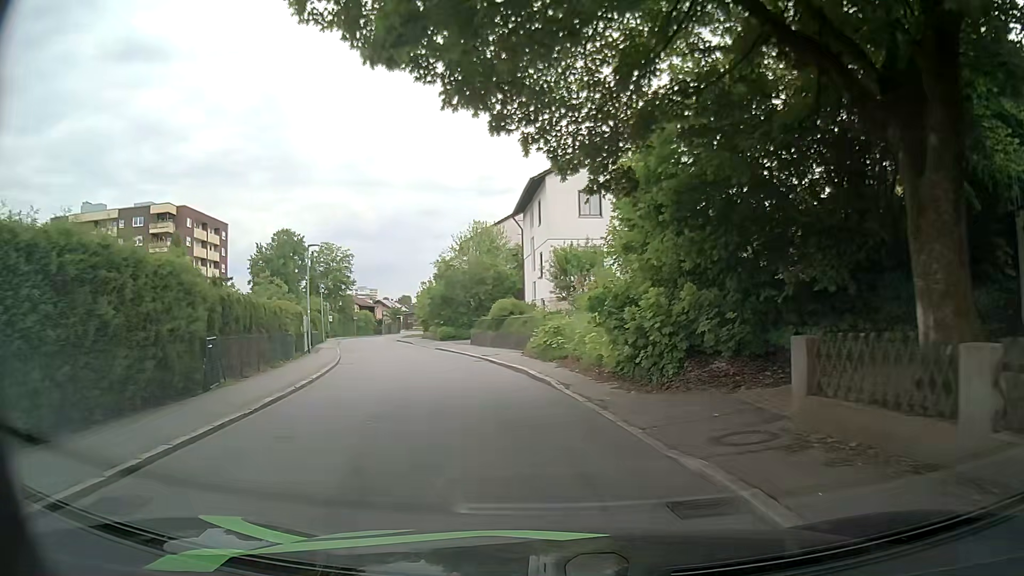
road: residential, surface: asphalt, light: Day
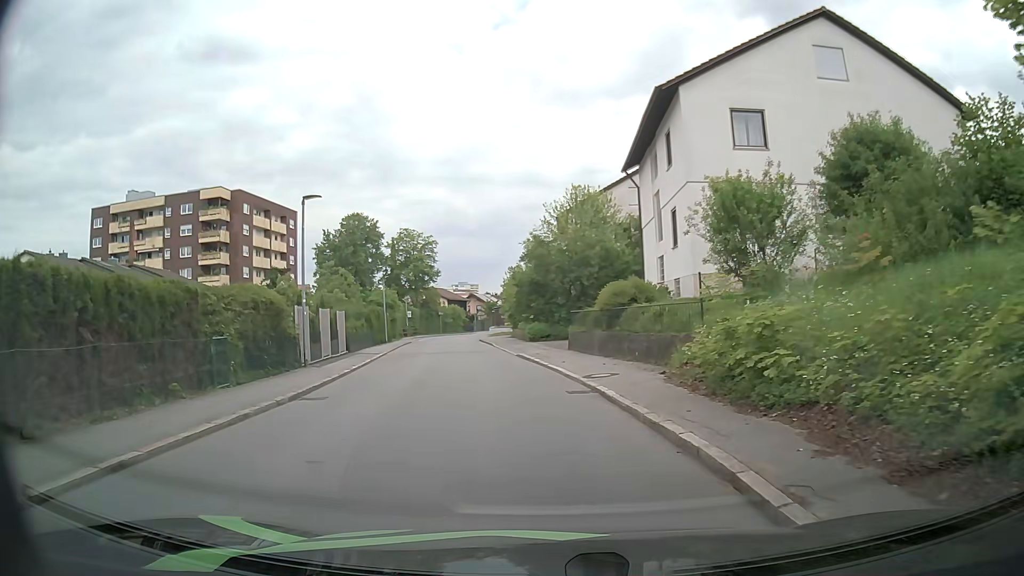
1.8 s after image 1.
(-1.1, +12.5) m; -9°
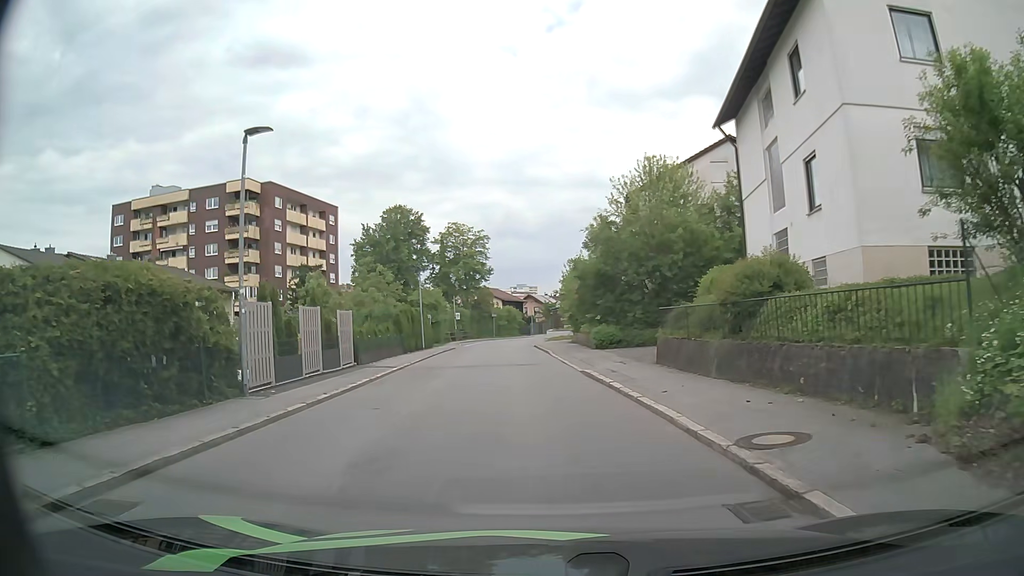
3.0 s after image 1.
(-0.4, +8.1) m; -5°
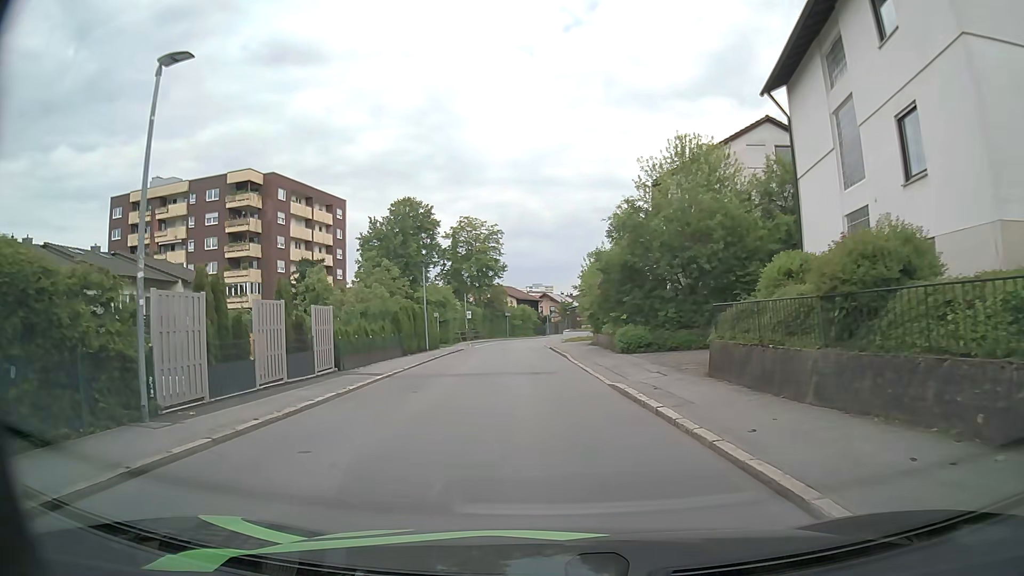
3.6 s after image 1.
(-0.1, +4.1) m; -1°
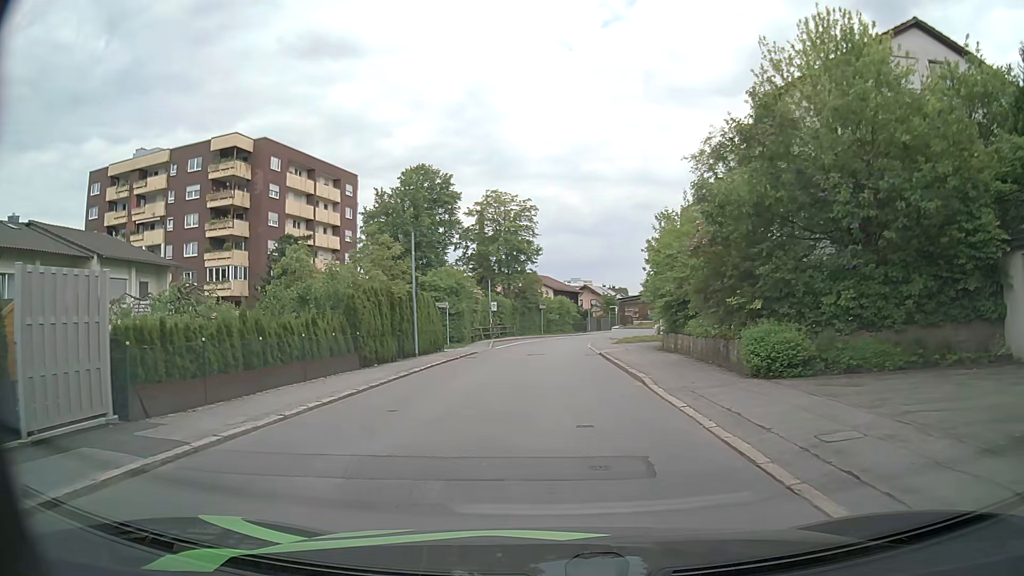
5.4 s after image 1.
(-0.4, +13.0) m; -3°
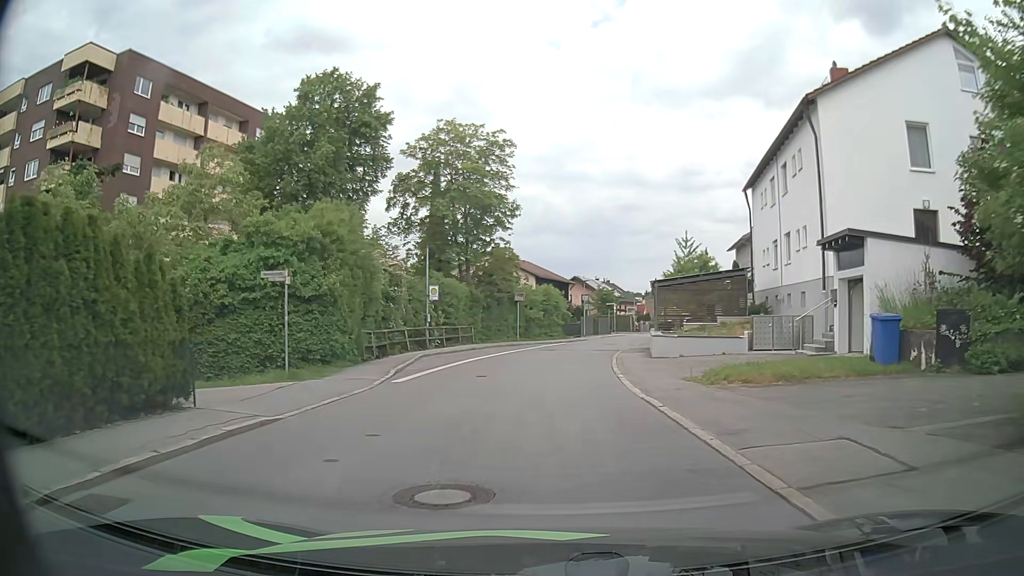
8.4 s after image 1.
(+0.1, +23.6) m; +1°
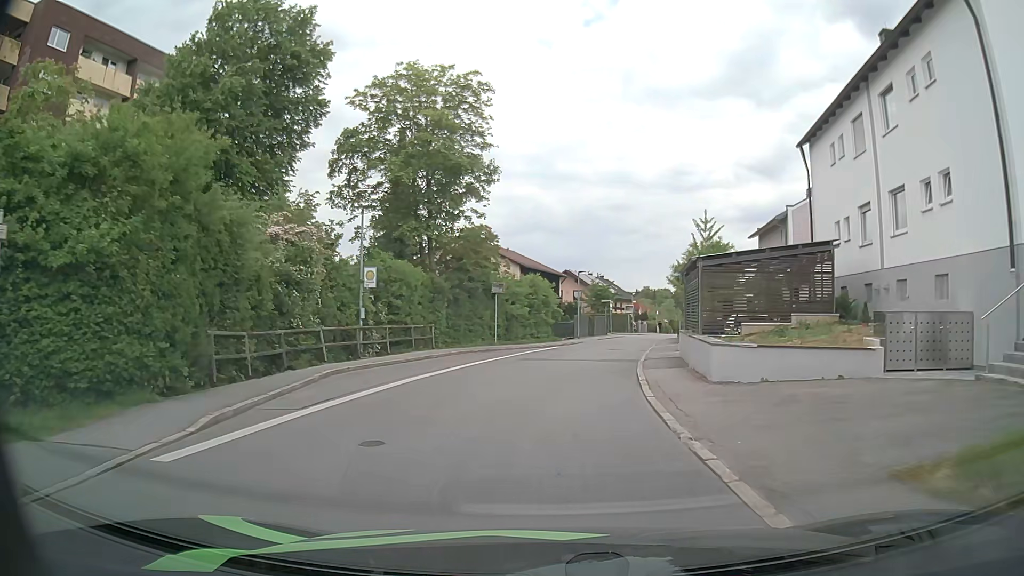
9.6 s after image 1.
(+0.1, +10.0) m; +1°
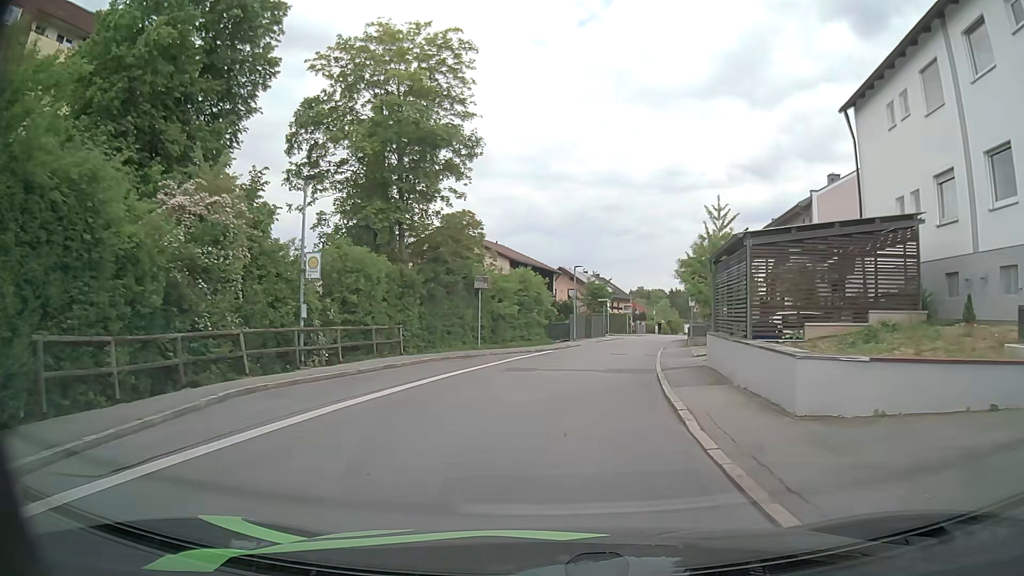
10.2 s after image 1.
(0.0, +5.1) m; +1°
(0, +10) (+1, +20) (+3, +30) (+5, +40) (+7, +49) (+10, +59) (+12, +69) (+14, +78) (+17, +88) (+19, +98) m
